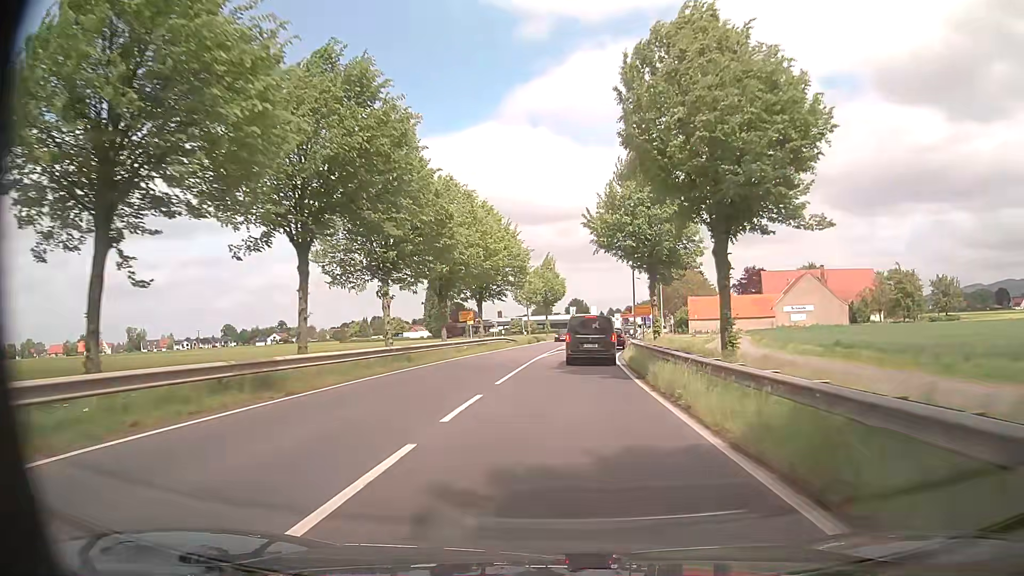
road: primary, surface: asphalt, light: Day
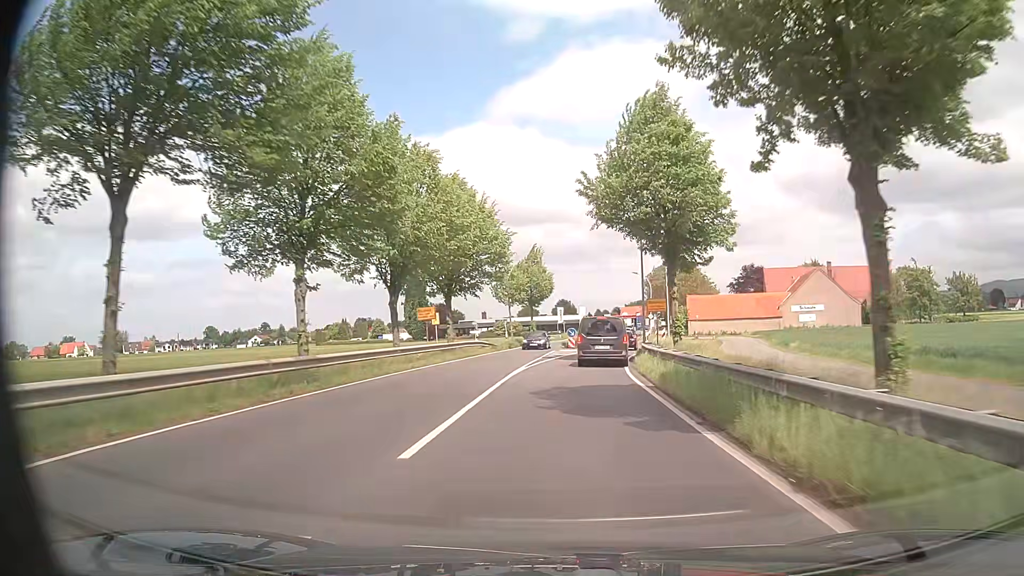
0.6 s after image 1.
(0.0, +9.4) m; +1°
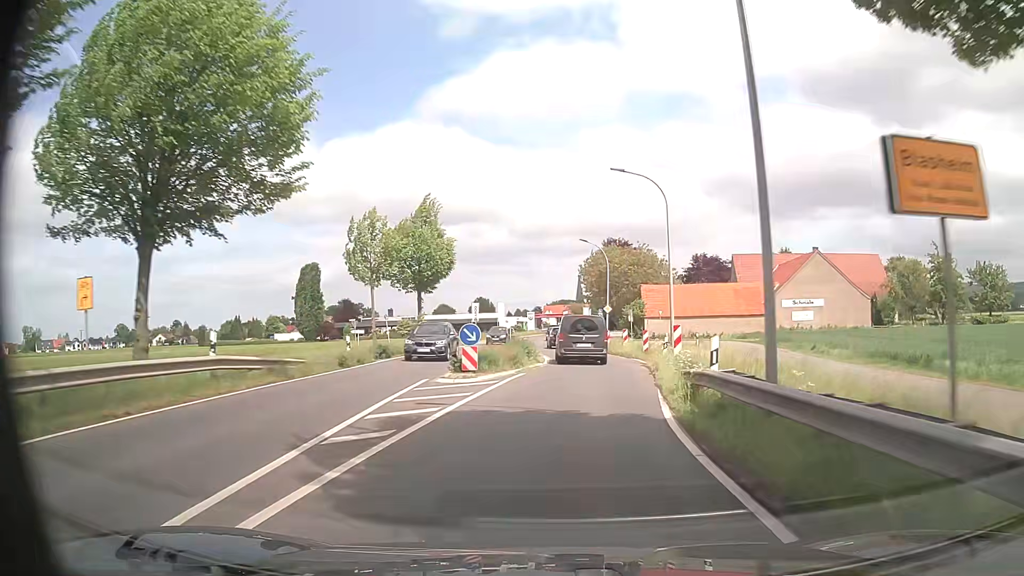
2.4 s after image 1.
(+1.2, +25.9) m; +6°
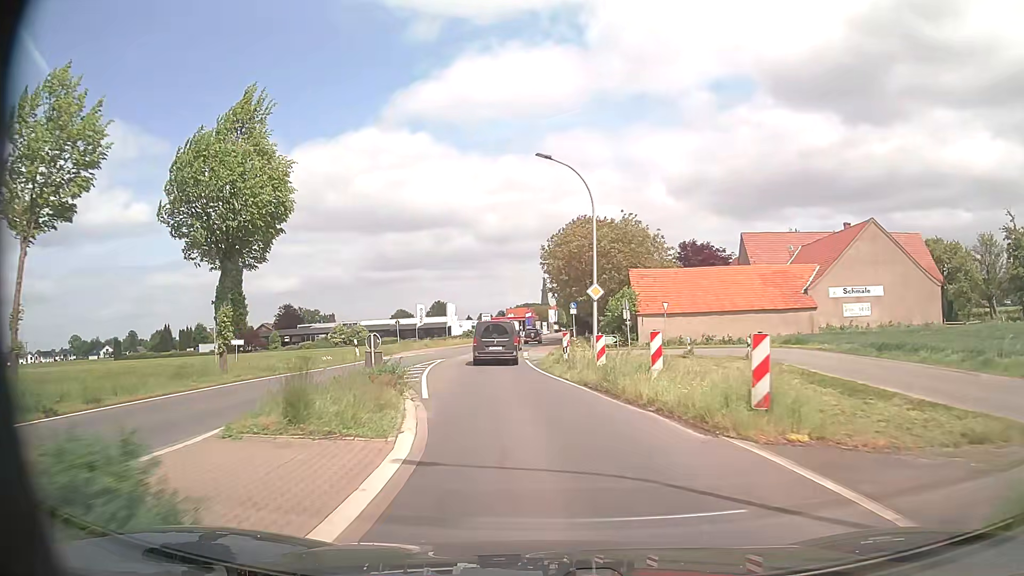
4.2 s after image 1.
(+1.6, +22.8) m; +4°
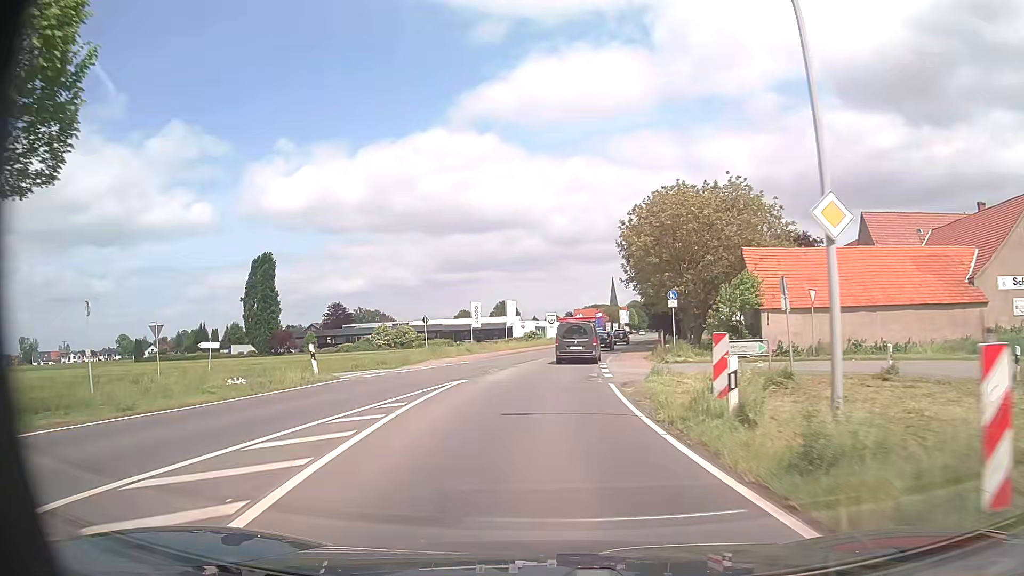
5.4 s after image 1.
(-0.8, +15.2) m; -6°
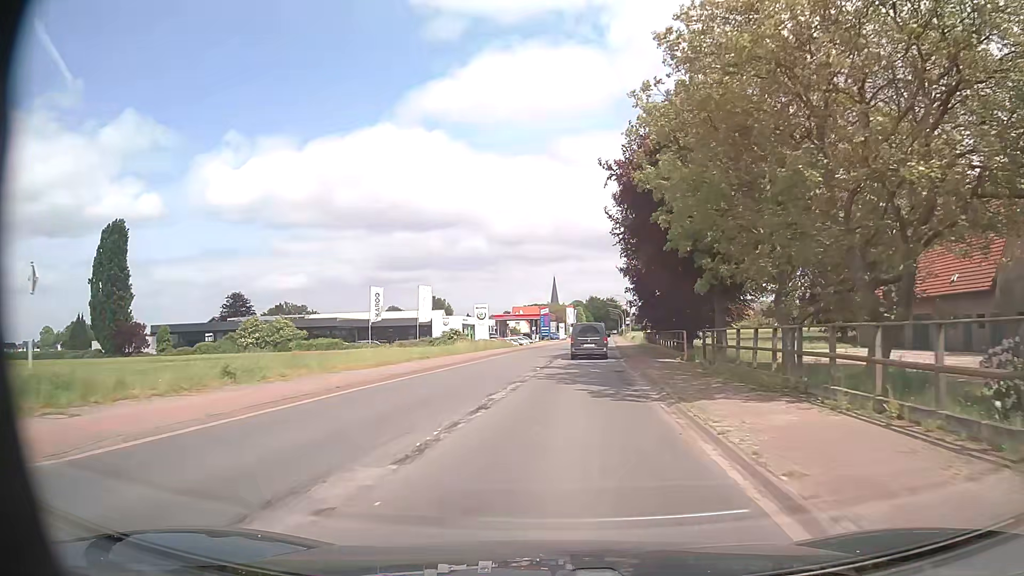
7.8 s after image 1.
(+0.9, +31.1) m; +5°
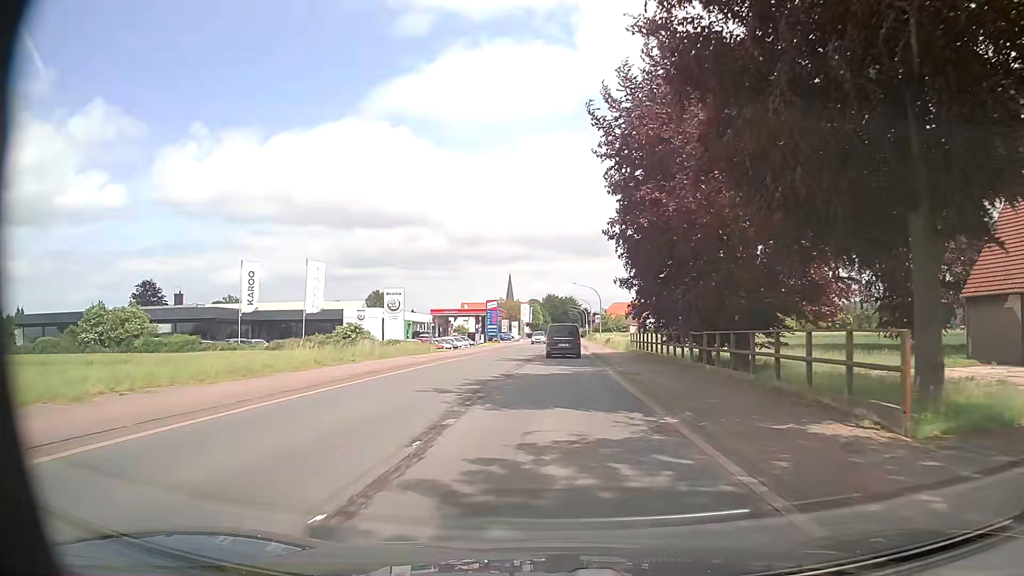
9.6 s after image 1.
(+0.9, +23.6) m; +4°
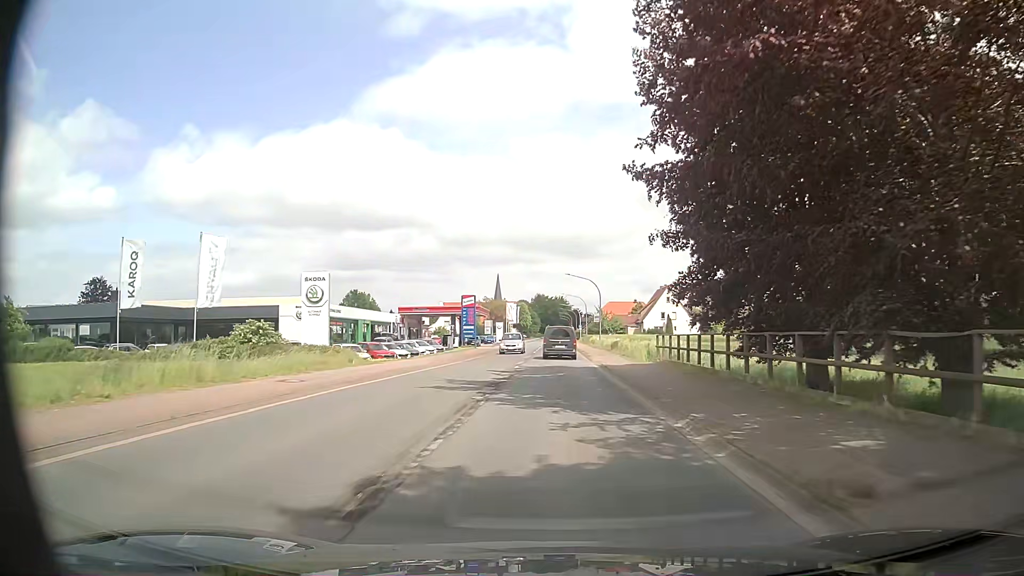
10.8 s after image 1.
(+0.1, +15.9) m; +1°
(0, +10) (0, +20) (0, +30) (0, +40) (0, +50) (0, +60) (0, +70) (0, +80) (0, +90) (+1, +100) m
